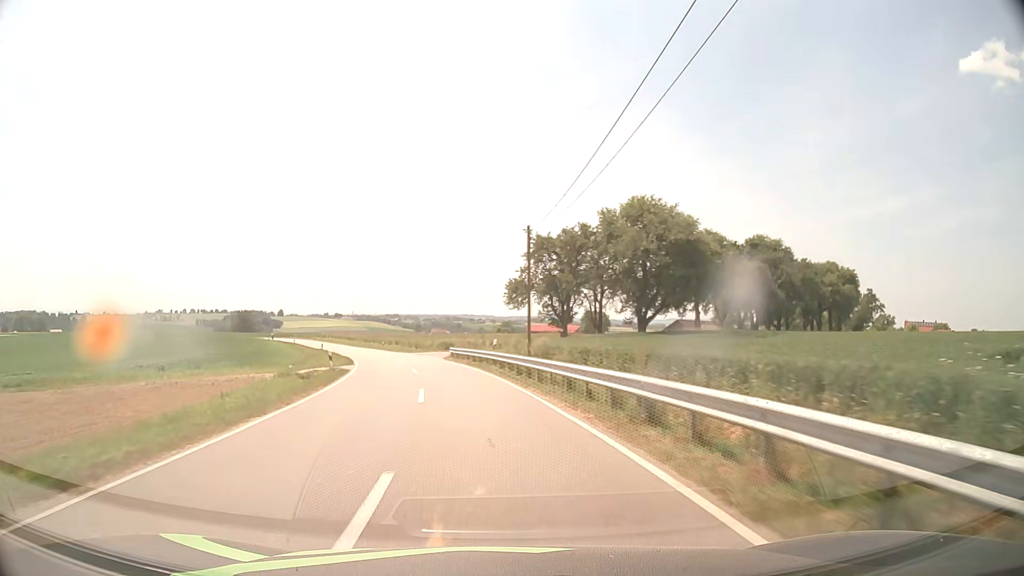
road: tertiary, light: Day
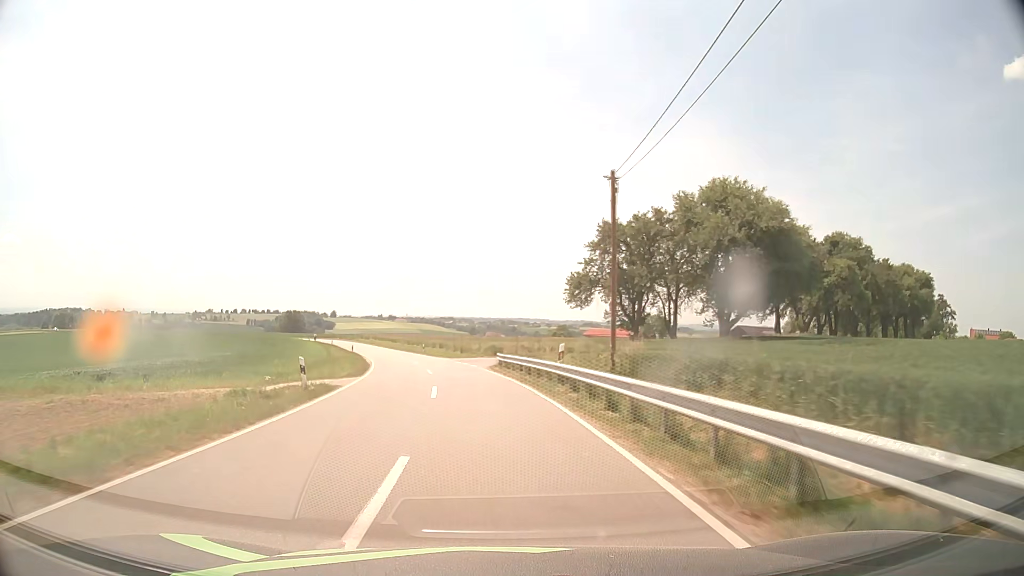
(-0.5, +10.6) m; -5°
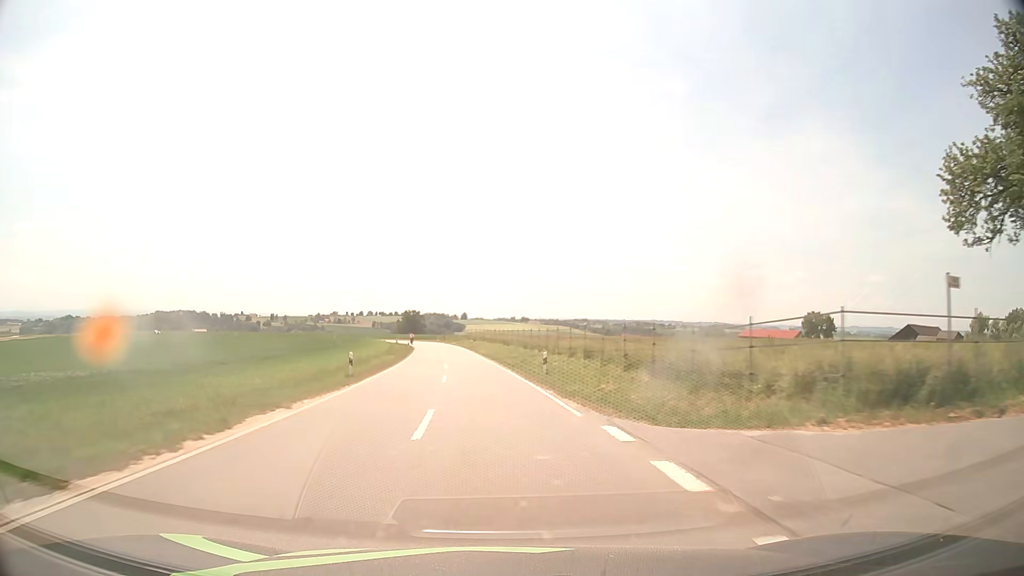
(-4.8, +42.6) m; -12°
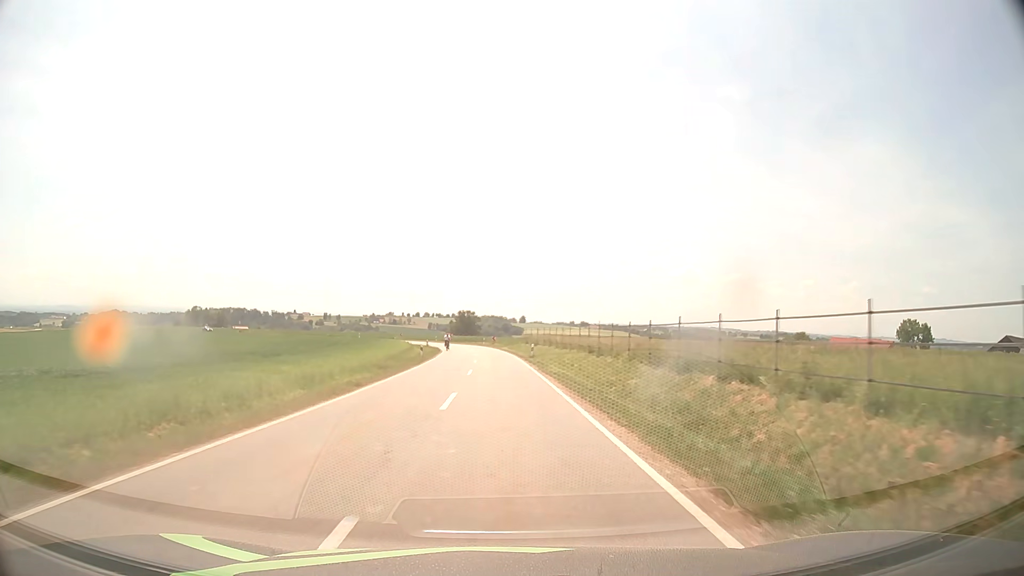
(-1.8, +32.2) m; -5°
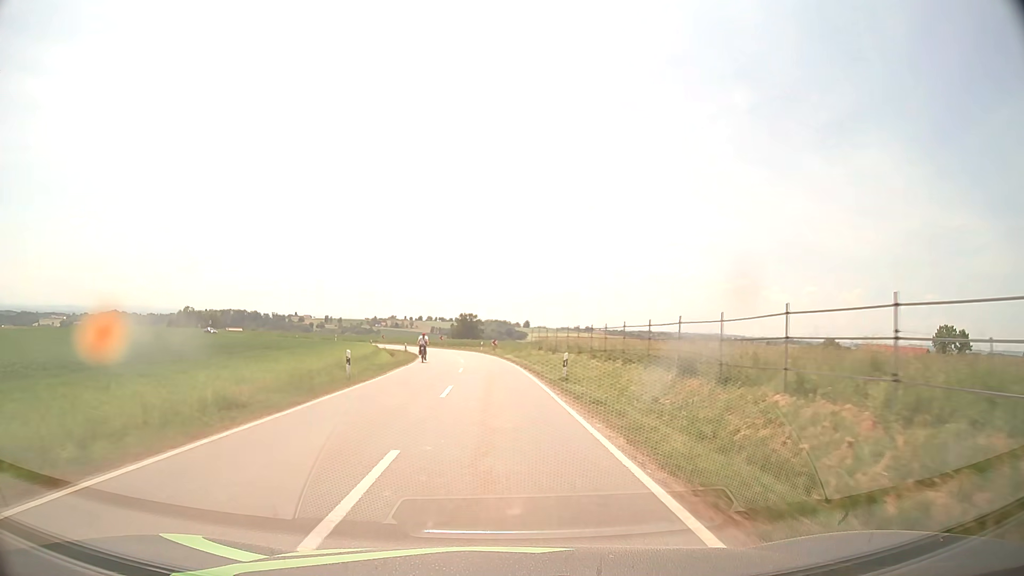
(-0.1, +21.1) m; 0°
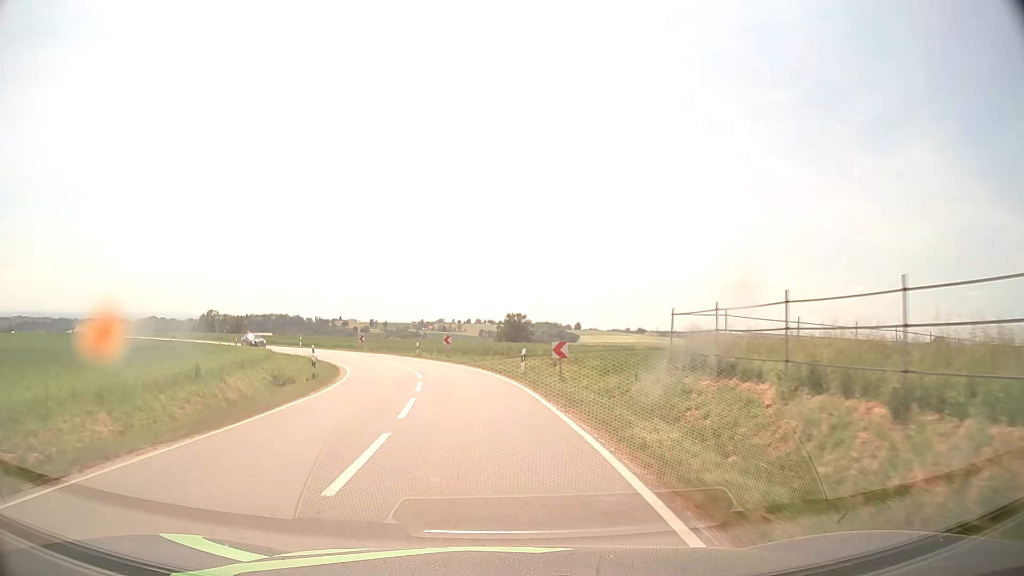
(-0.8, +40.3) m; -4°
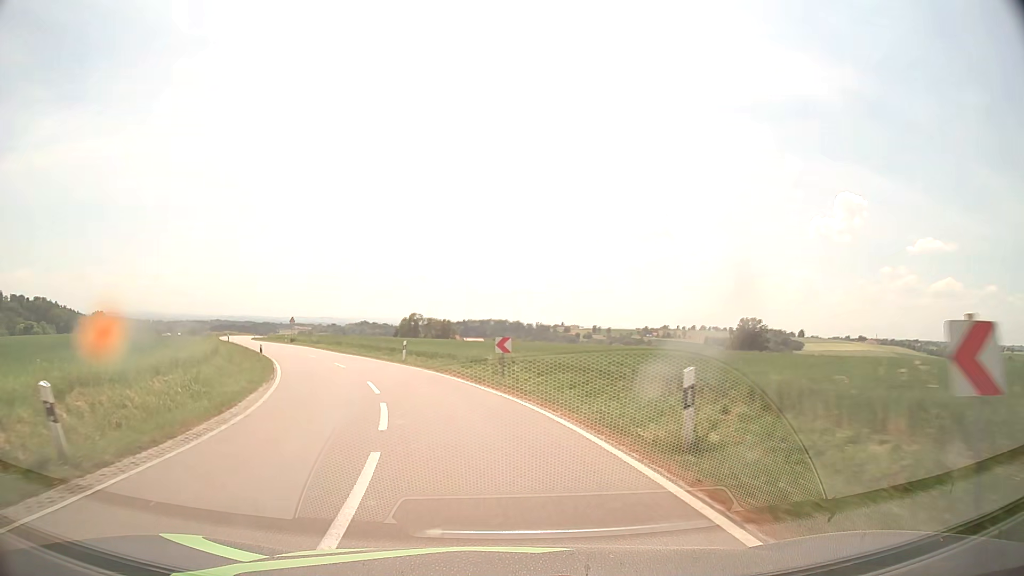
(-4.7, +37.1) m; -18°
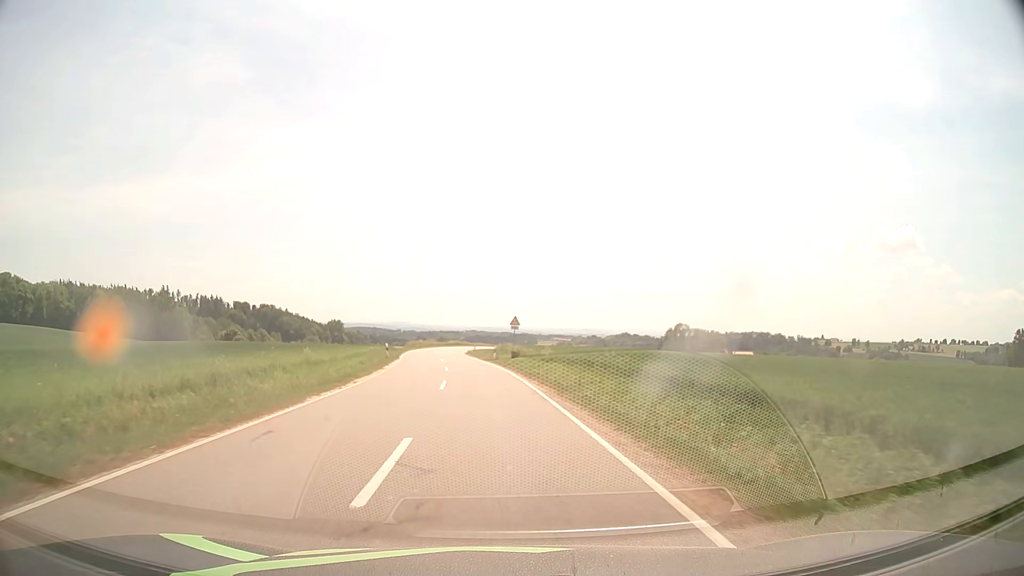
(-7.7, +34.0) m; -23°
(0, +10) (-1, +20) (-1, +30) (-2, +40) (-4, +50) (-5, +60) (-6, +70) (-6, +80) (-7, +90) (-6, +100) m
